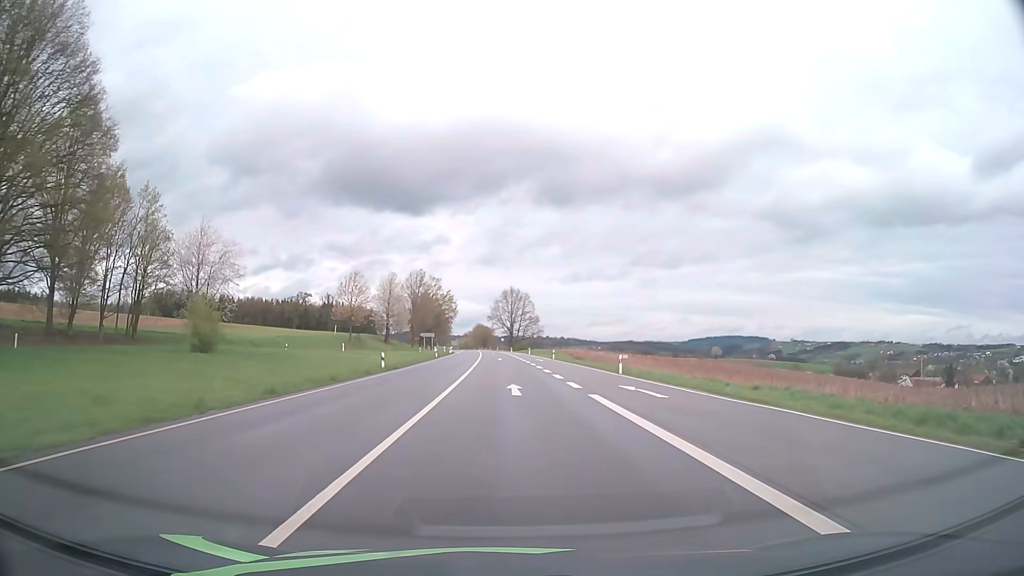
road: secondary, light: Day
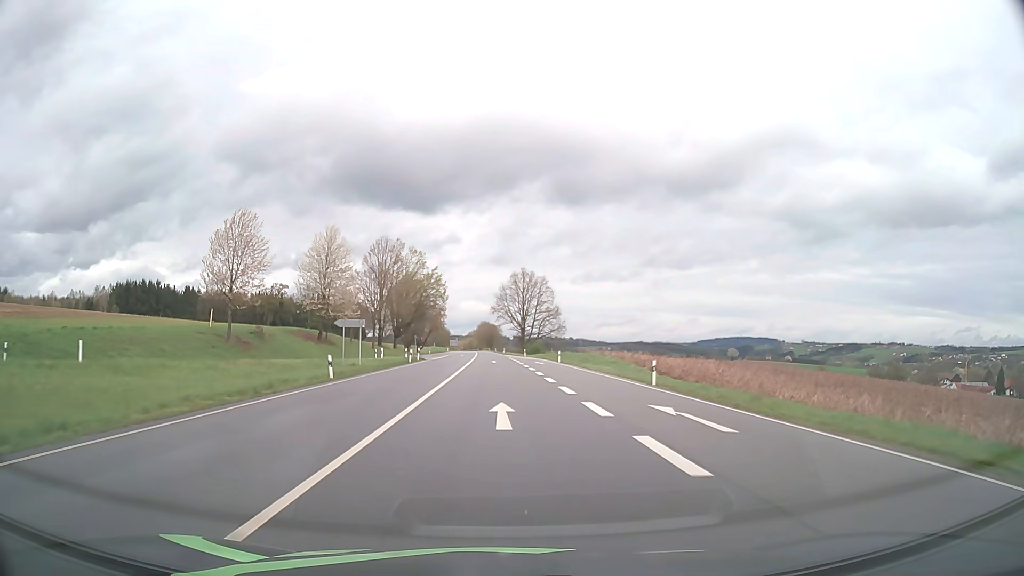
(-0.3, +50.2) m; -1°
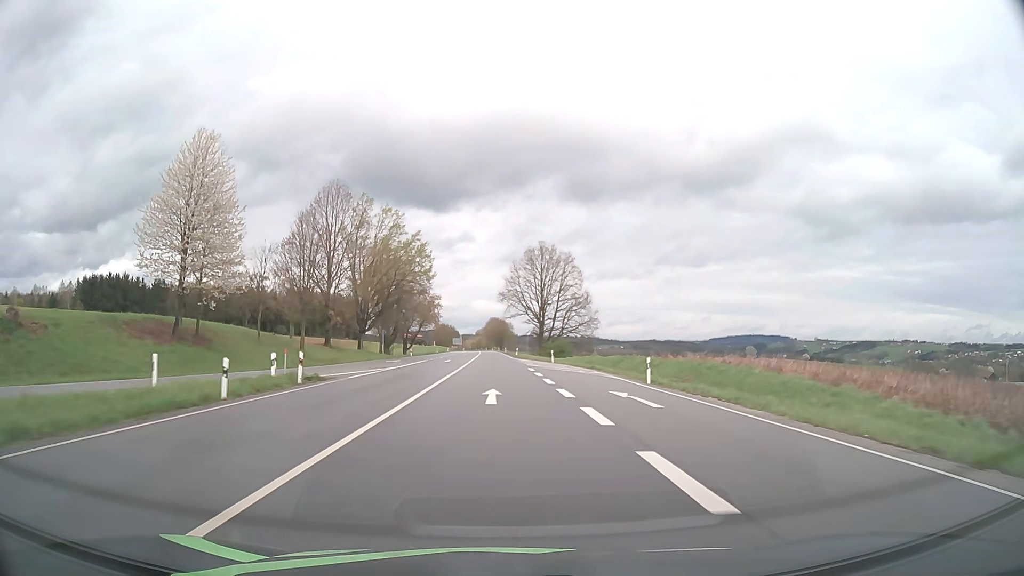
(-0.3, +37.6) m; -1°
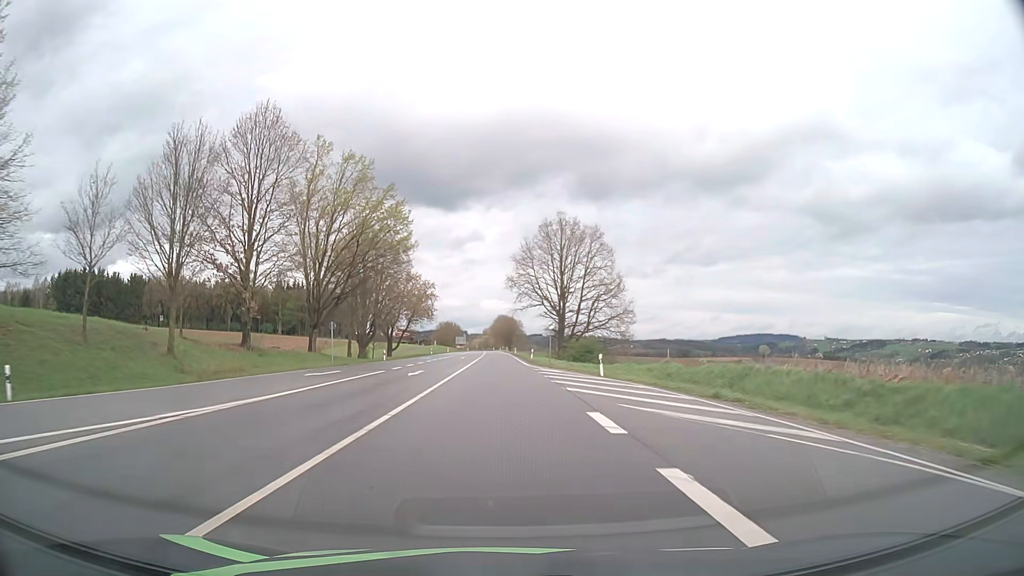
(-0.2, +25.1) m; -1°
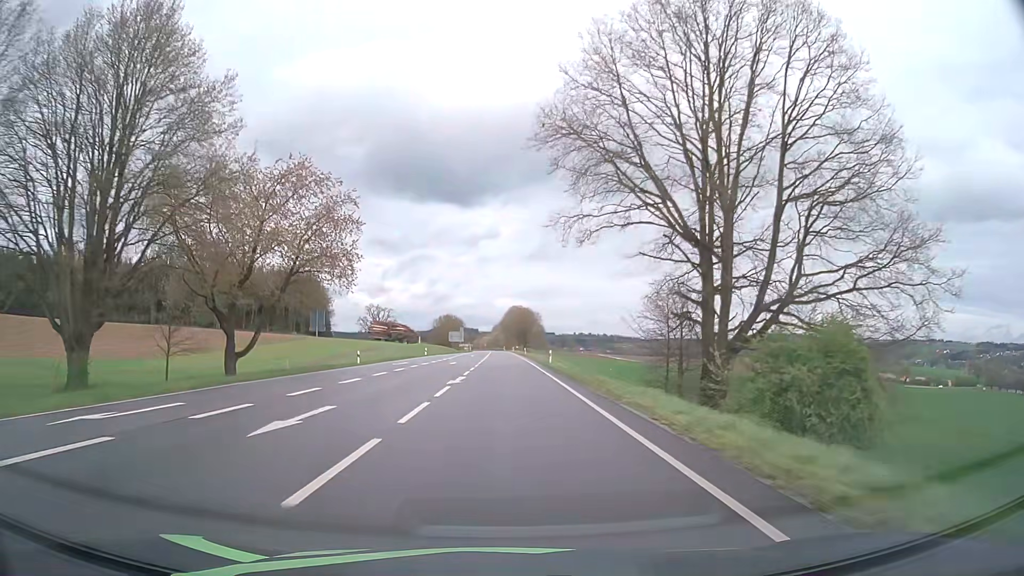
(-0.7, +62.6) m; -1°
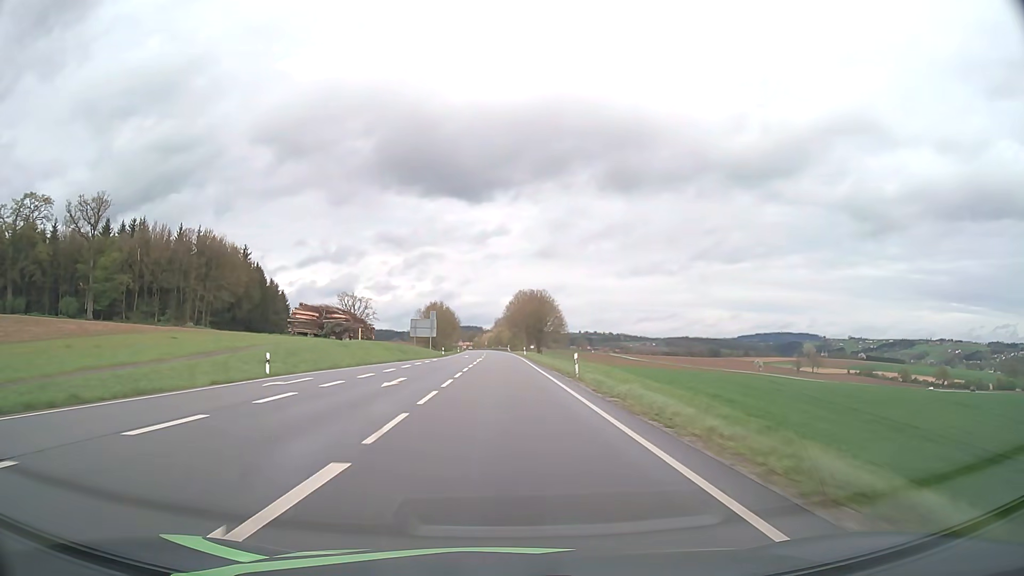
(-0.2, +62.6) m; 0°
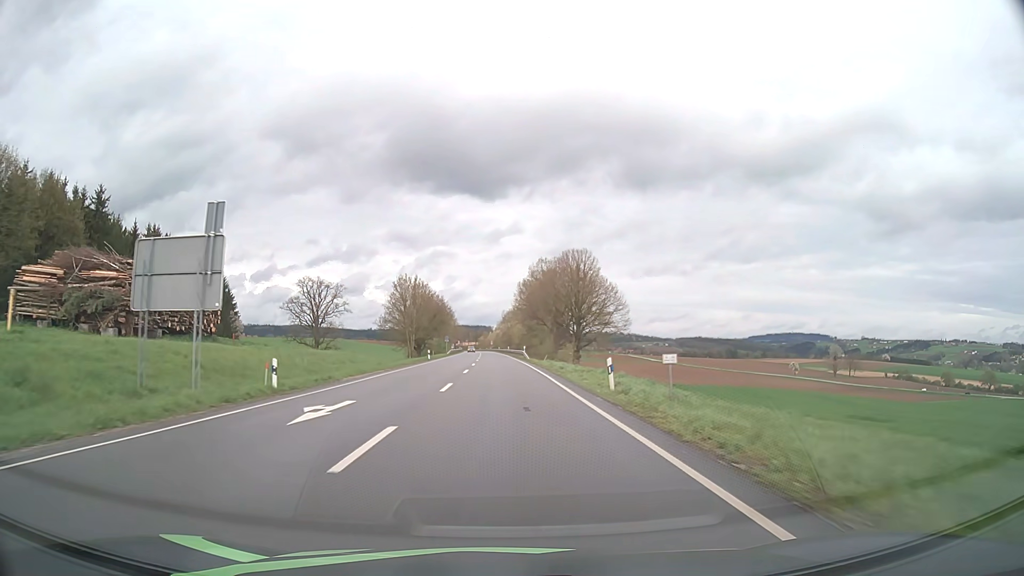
(-0.4, +62.8) m; -1°
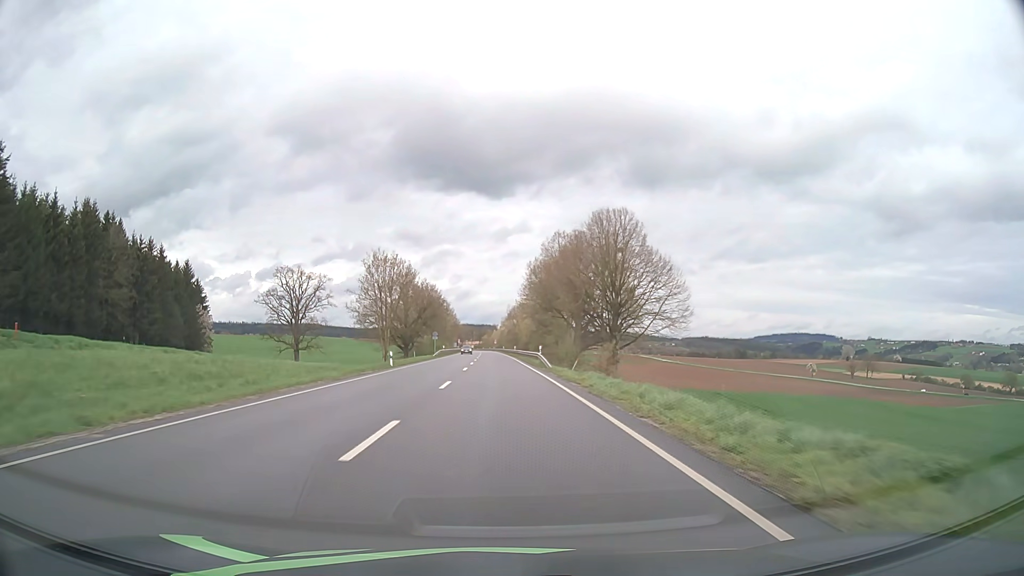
(-0.1, +25.1) m; 0°
(0, +10) (0, +20) (0, +30) (0, +40) (-1, +50) (-1, +60) (-1, +70) (-1, +80) (-2, +90) (-2, +100) m
